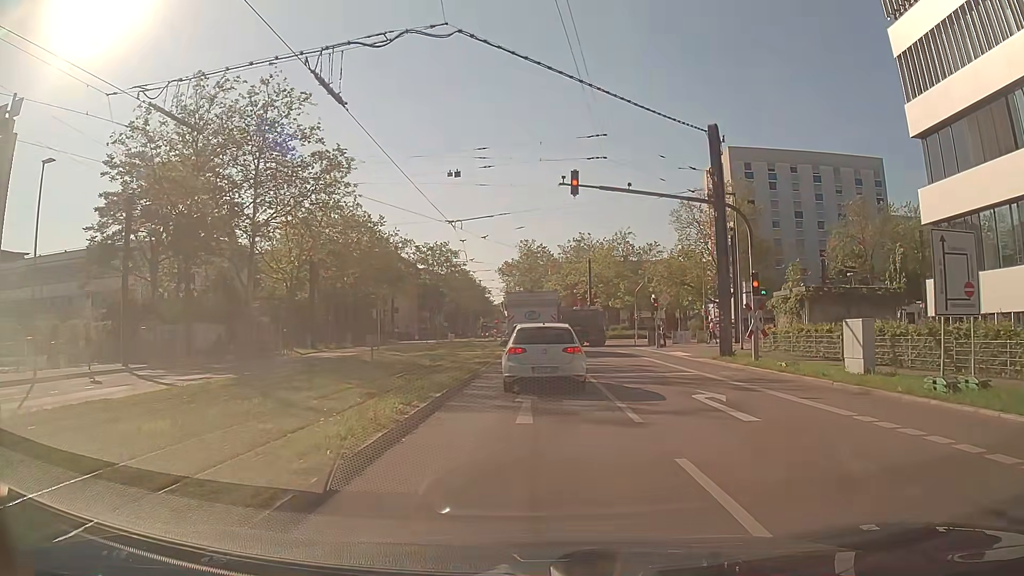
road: secondary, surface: asphalt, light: Day
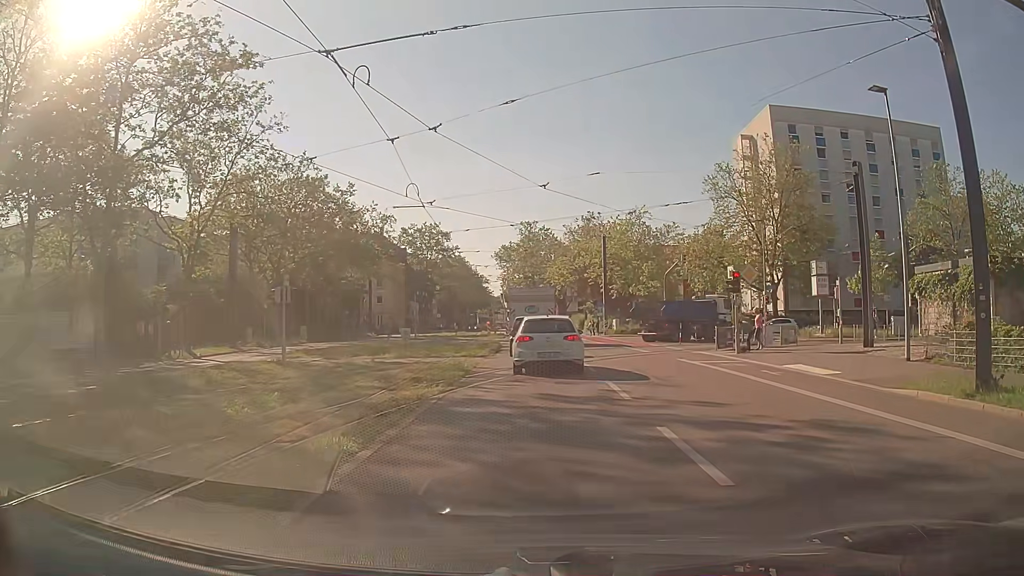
(+0.2, +16.0) m; +1°
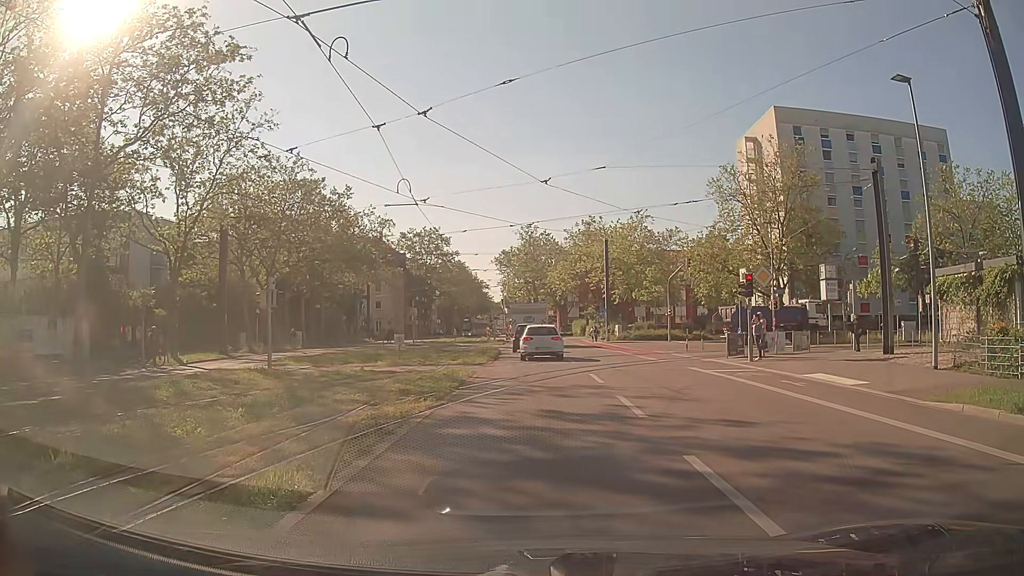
(0.0, +1.3) m; -2°
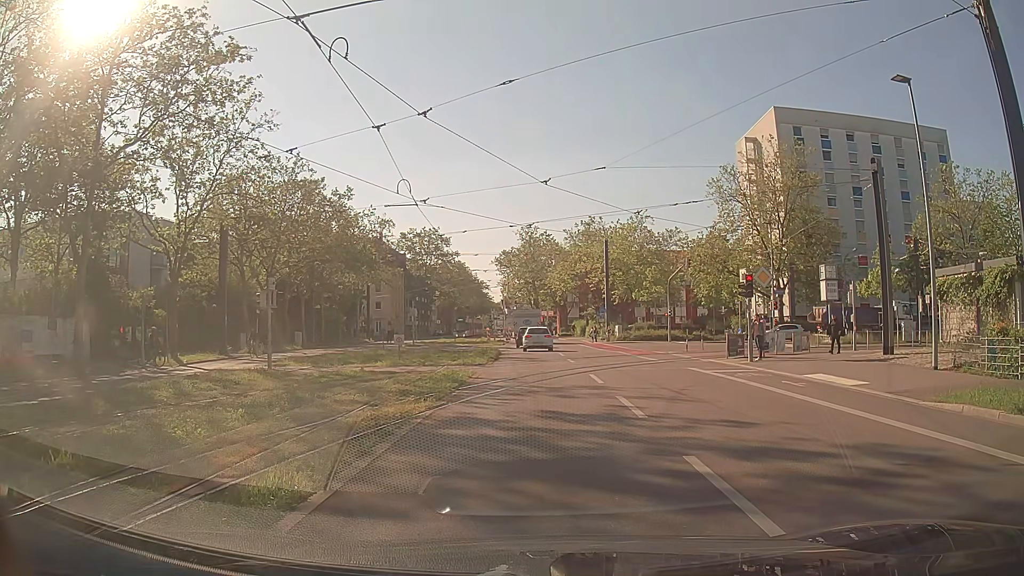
(0.0, +0.1) m; 0°
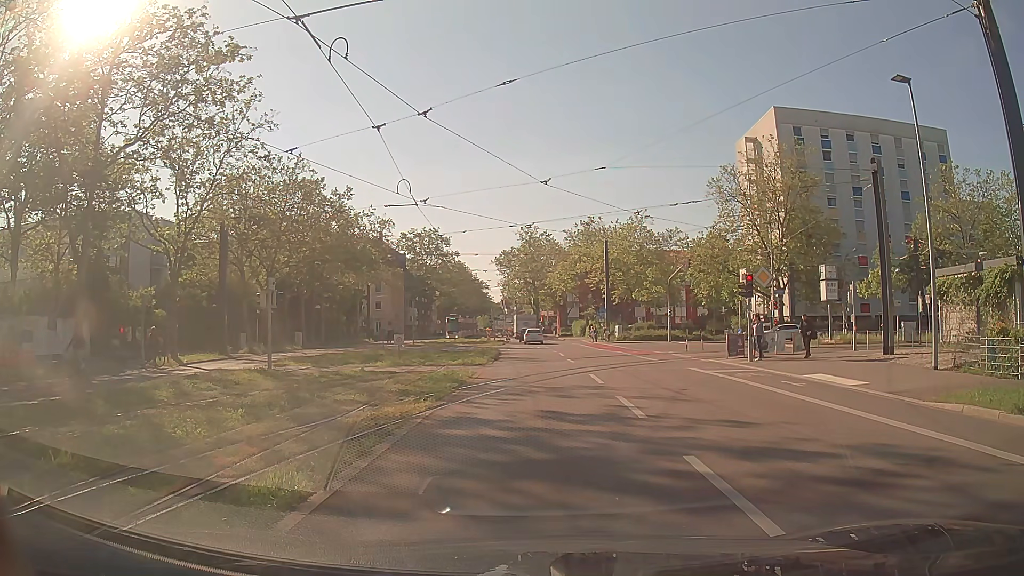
(0.0, 0.0) m; 0°
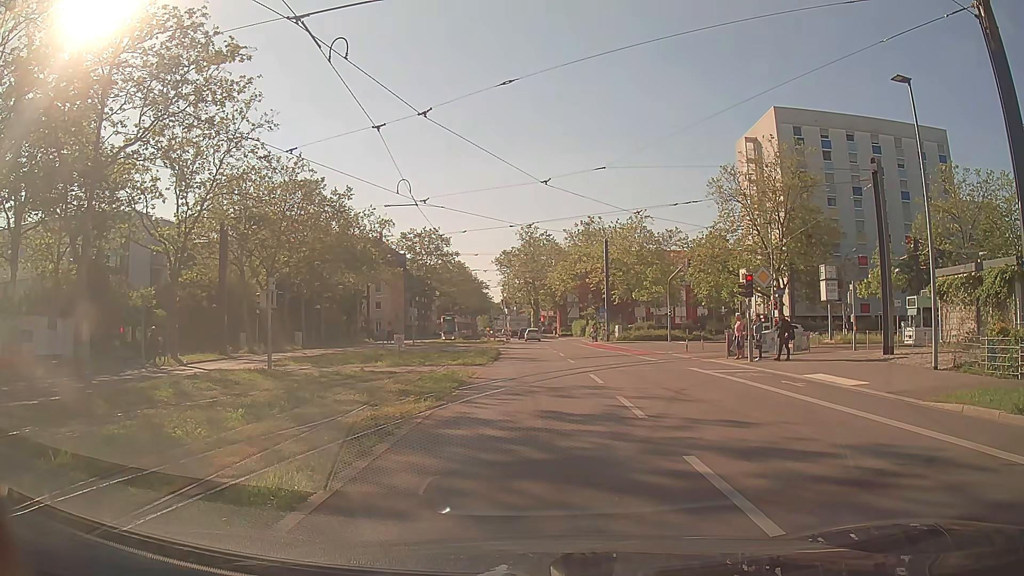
(0.0, 0.0) m; 0°
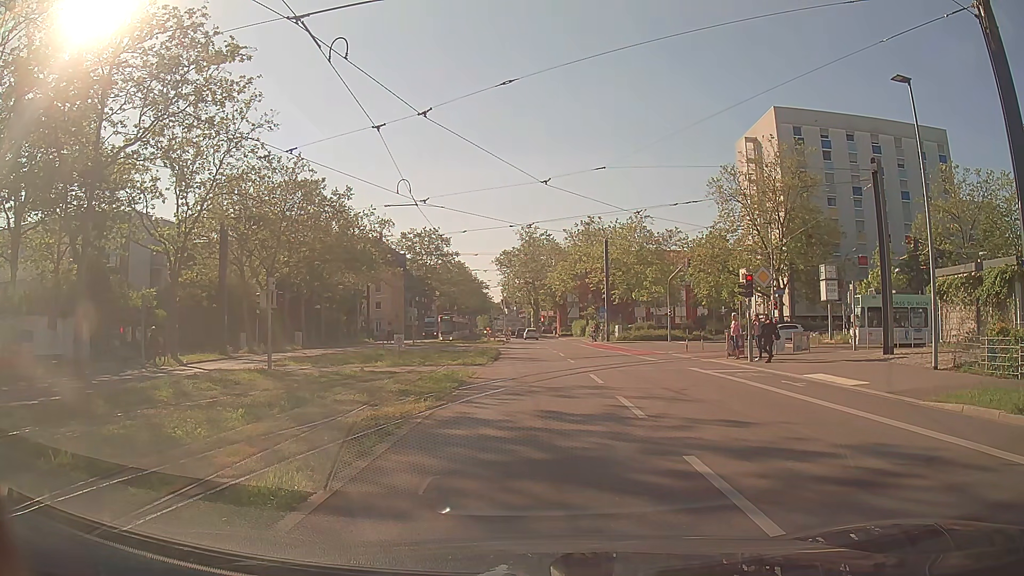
(0.0, 0.0) m; 0°
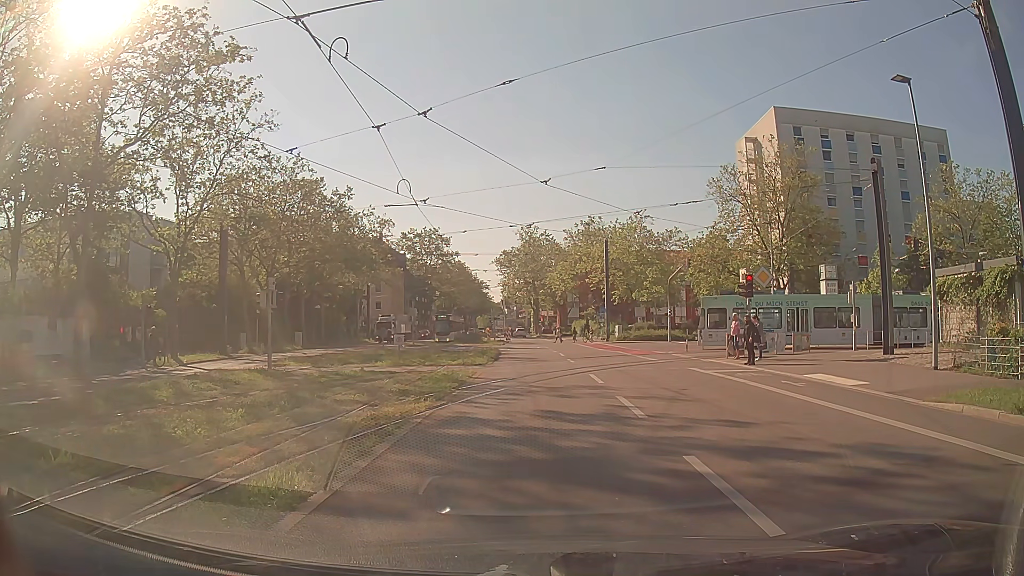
(0.0, 0.0) m; 0°
